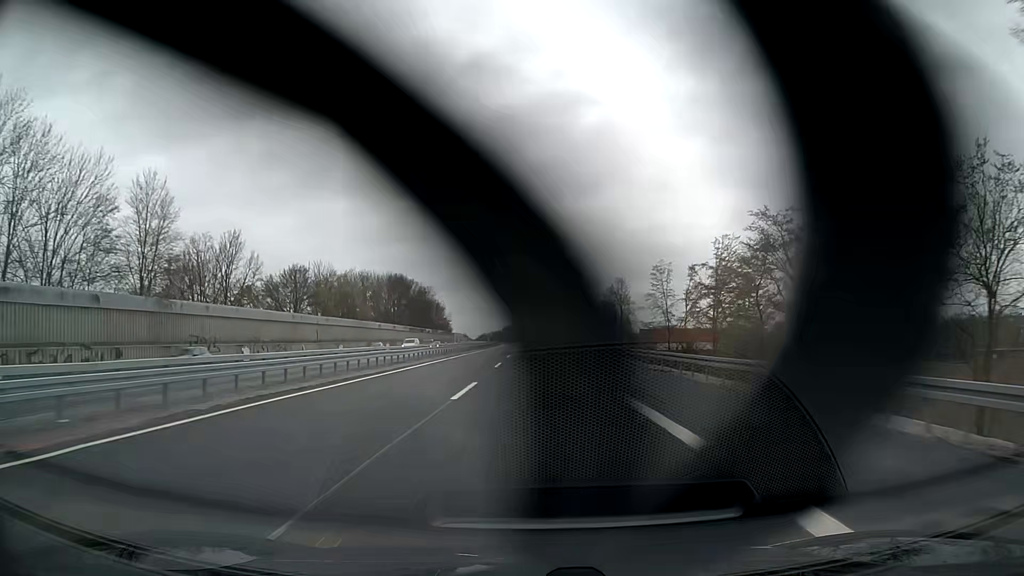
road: motorway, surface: asphalt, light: Day
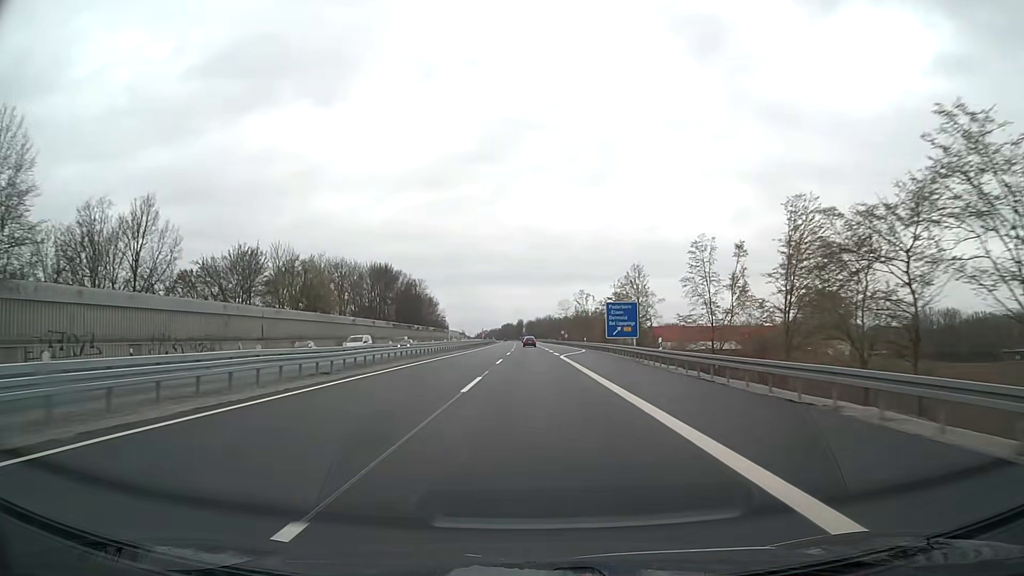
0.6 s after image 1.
(0.0, +16.5) m; 0°
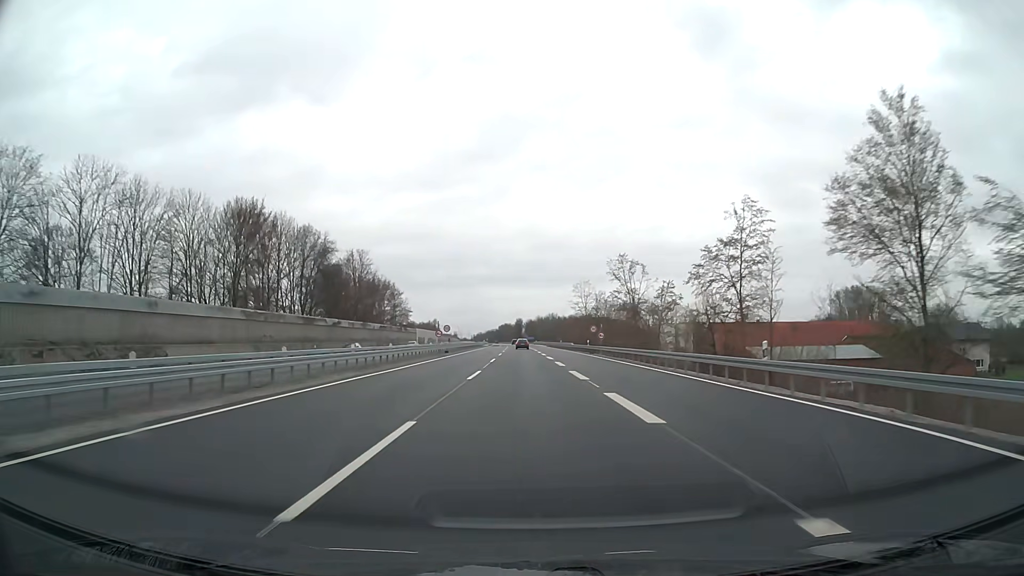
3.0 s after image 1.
(+0.2, +65.9) m; 0°
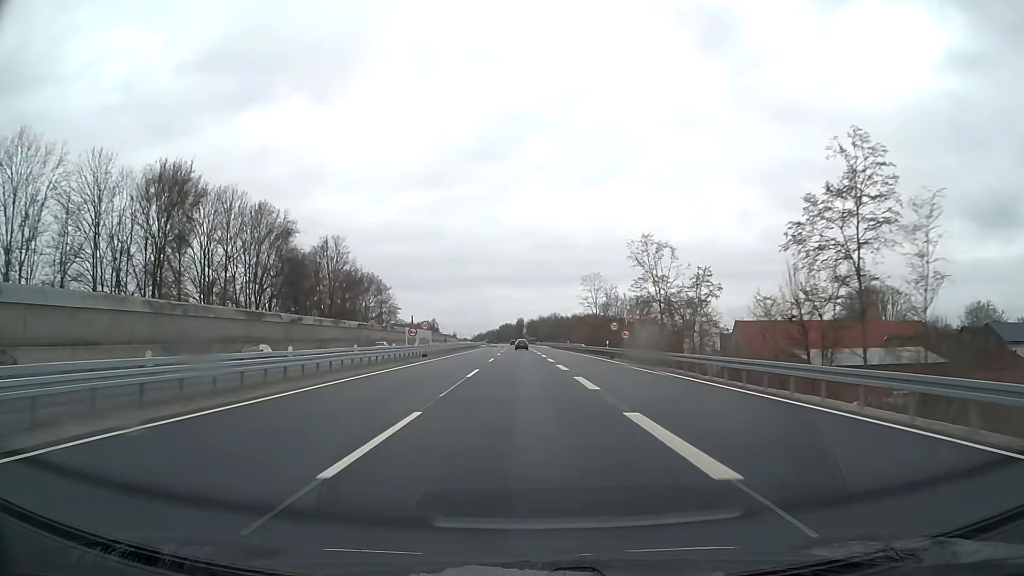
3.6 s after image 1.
(0.0, +16.5) m; 0°
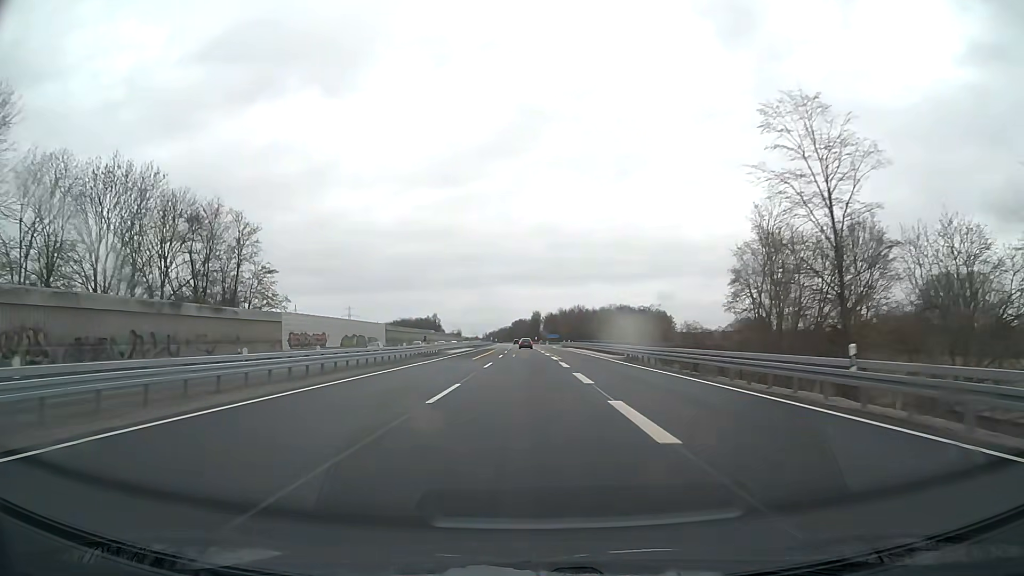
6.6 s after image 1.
(-1.0, +82.4) m; -1°
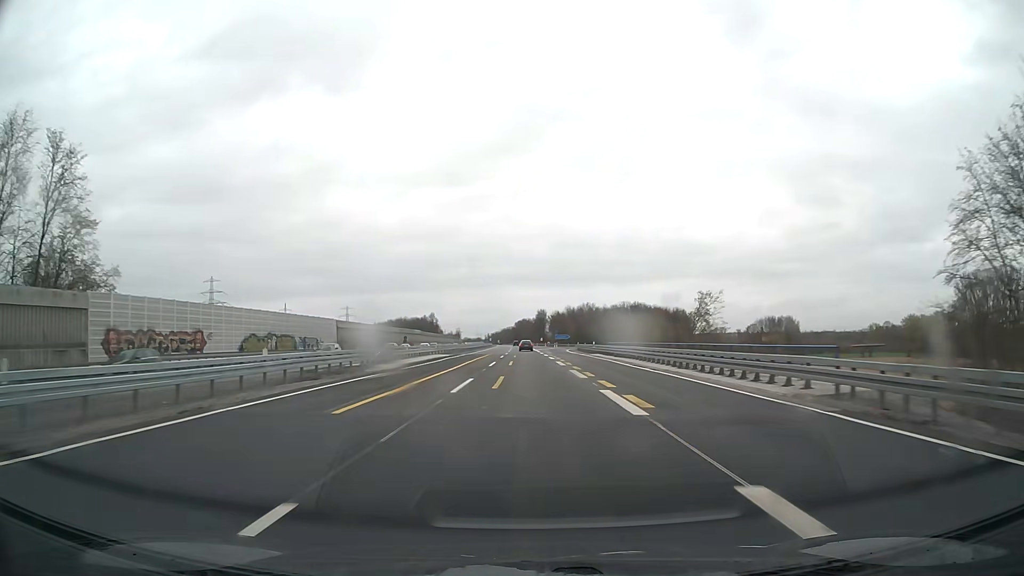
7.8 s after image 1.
(-0.1, +33.0) m; 0°
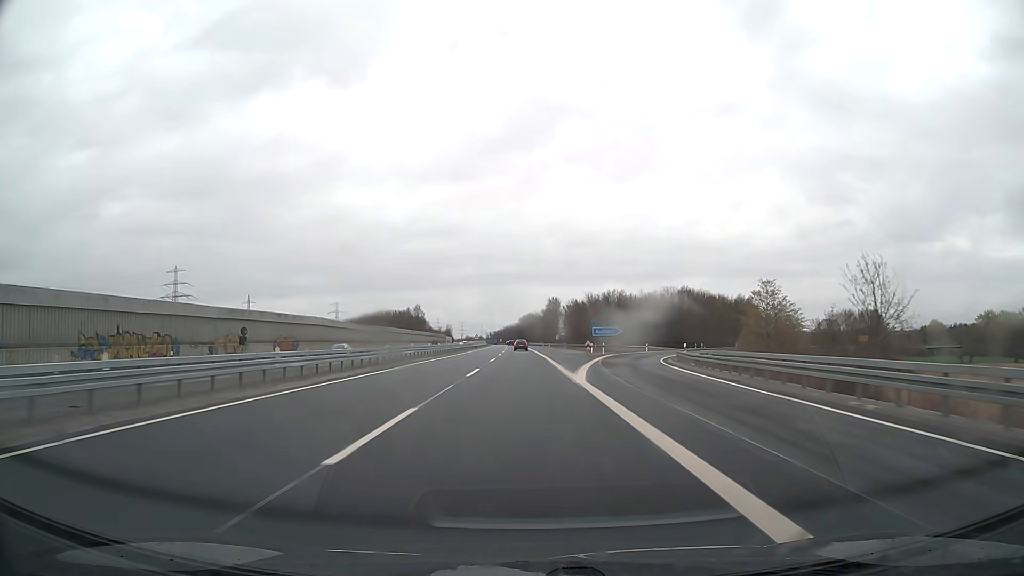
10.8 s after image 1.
(-0.4, +82.3) m; 0°
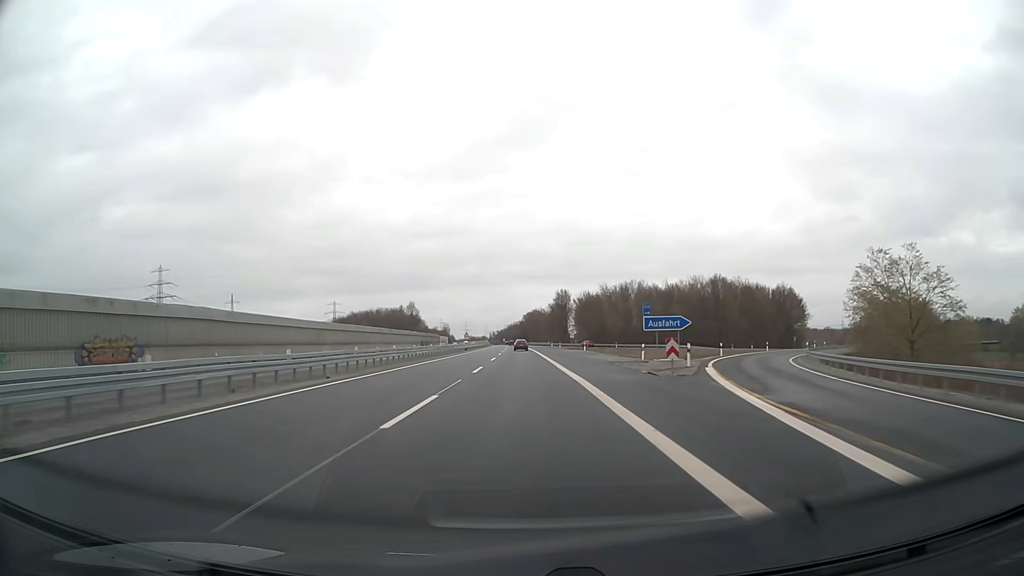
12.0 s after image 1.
(-0.2, +33.0) m; 0°
(0, +10) (0, +20) (0, +30) (0, +40) (0, +50) (0, +60) (-1, +70) (-1, +80) (-1, +90) (-1, +100) m
